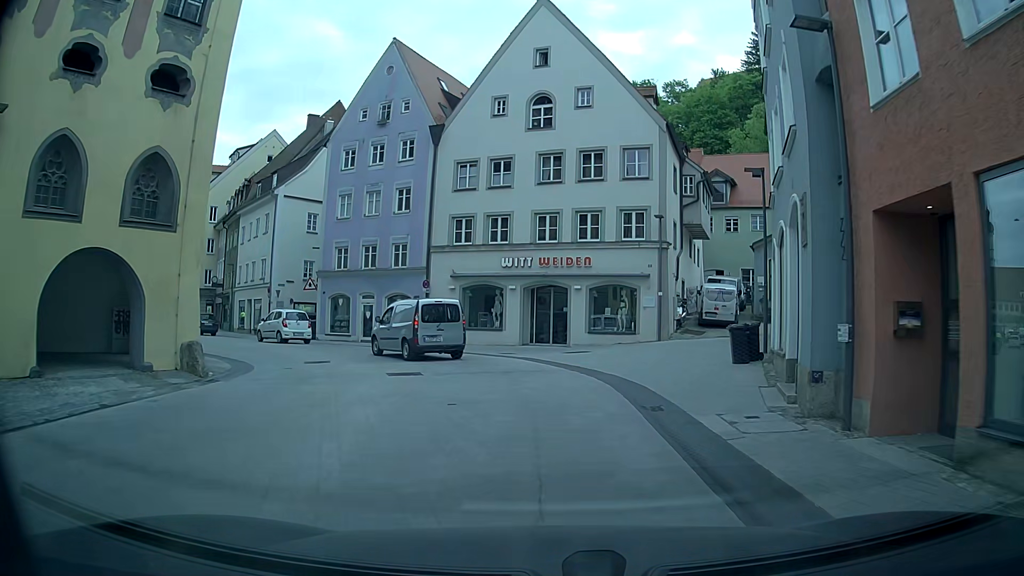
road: secondary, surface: asphalt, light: Day
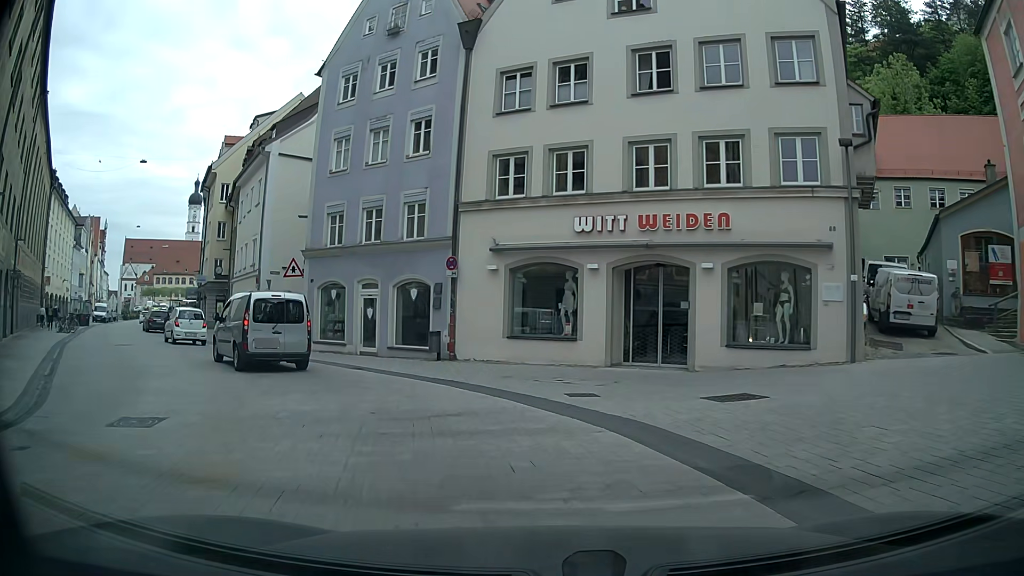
(-0.2, +12.2) m; -5°
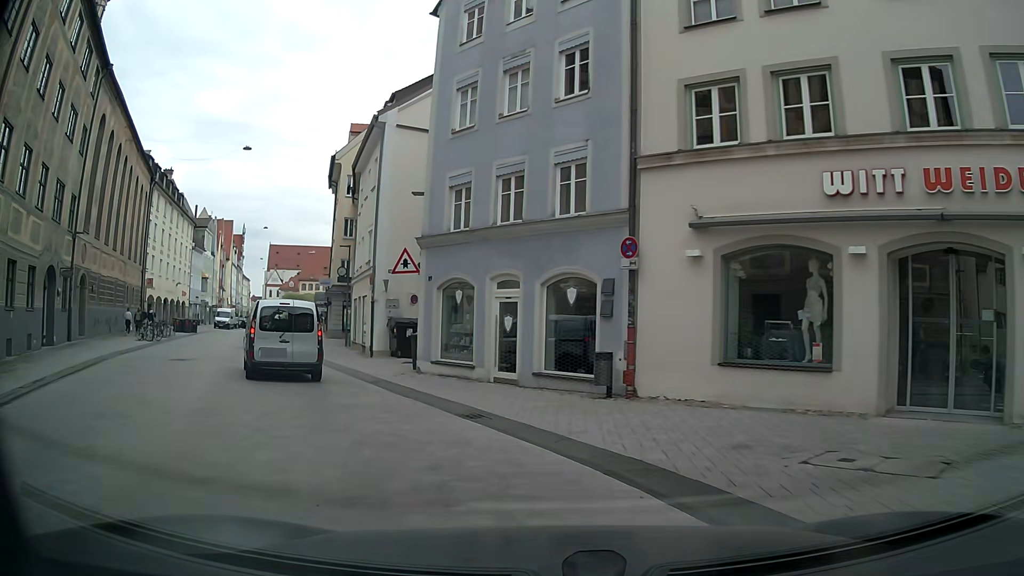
(-0.7, +6.8) m; -13°
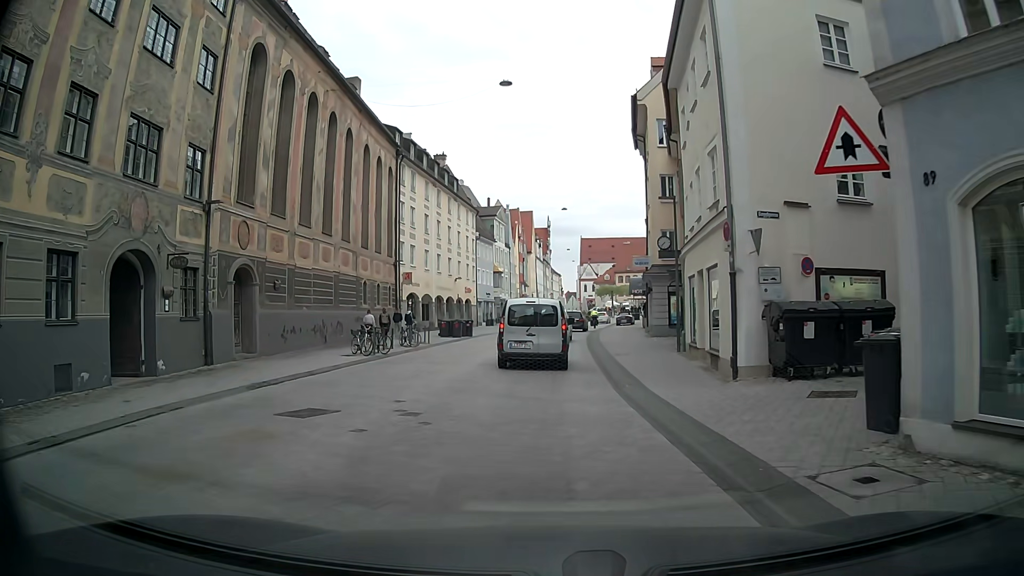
(-3.5, +11.7) m; -29°
